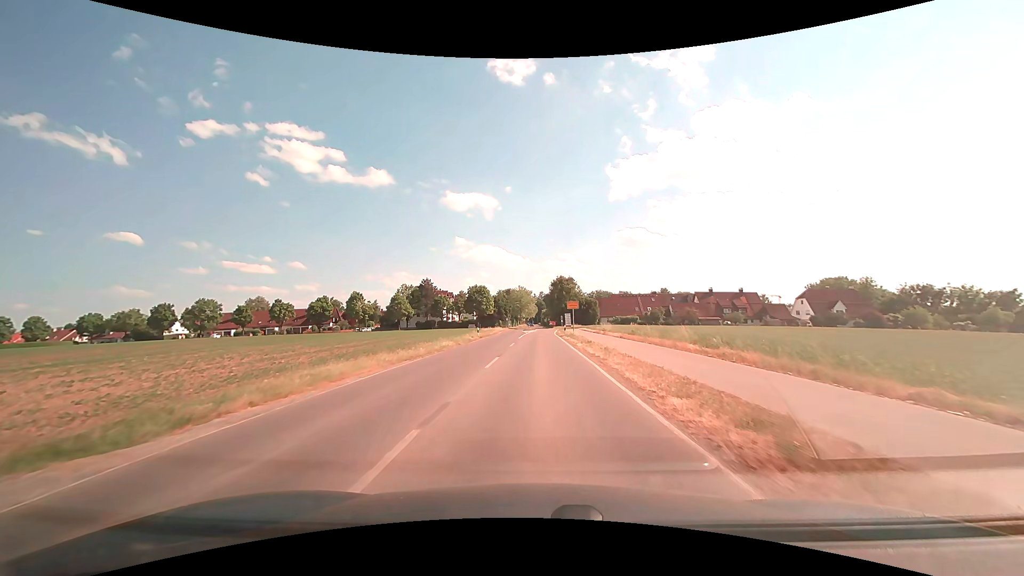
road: secondary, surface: asphalt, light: Day
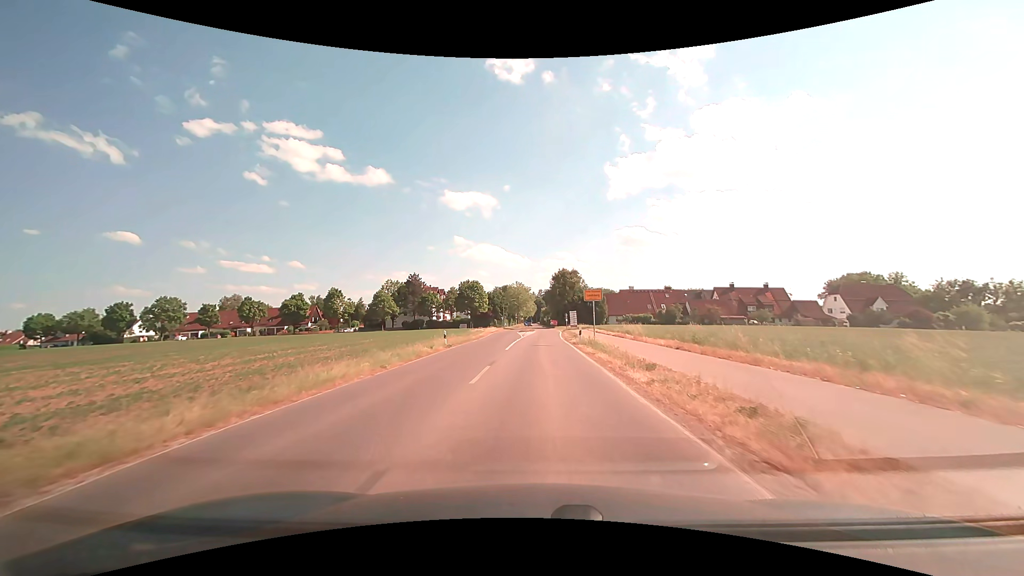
(0.0, +15.6) m; 0°
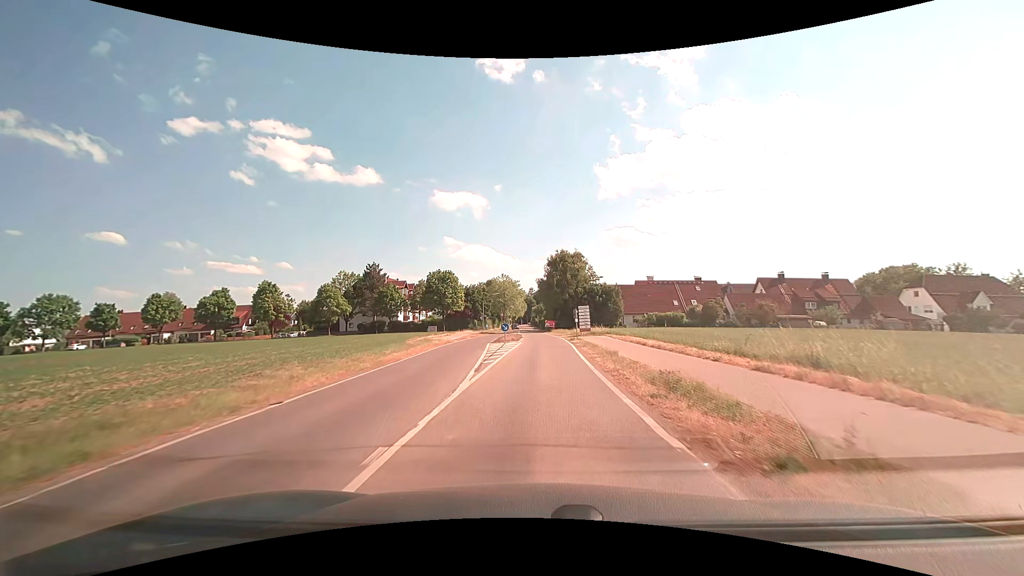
(+0.2, +29.7) m; +1°
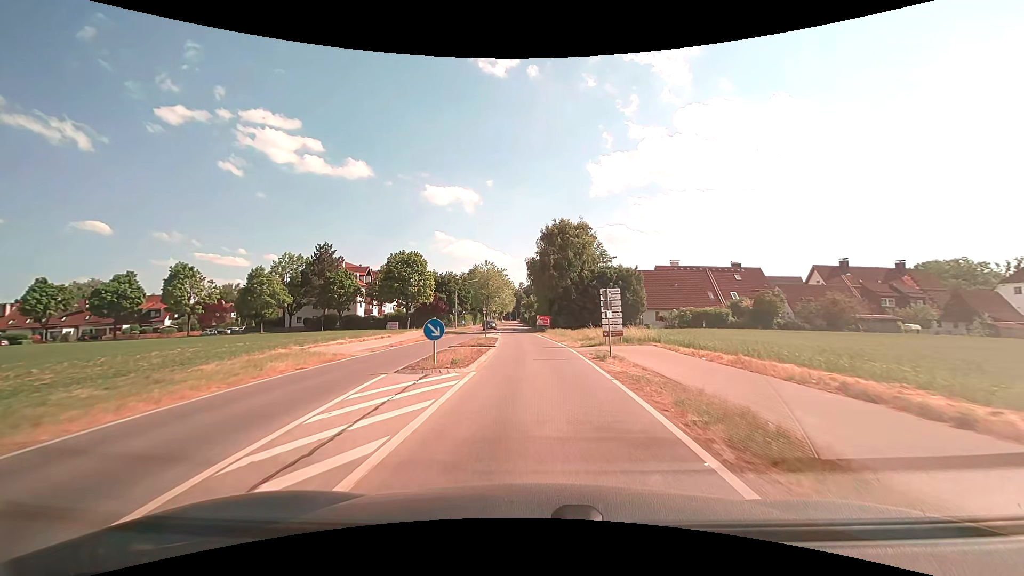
(+0.2, +22.5) m; +1°
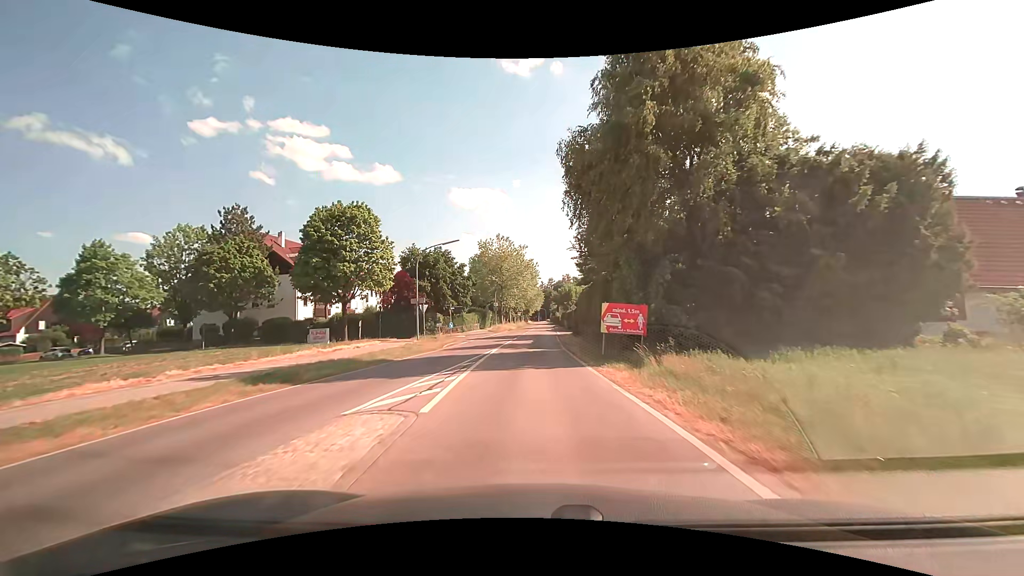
(-0.9, +38.2) m; -4°
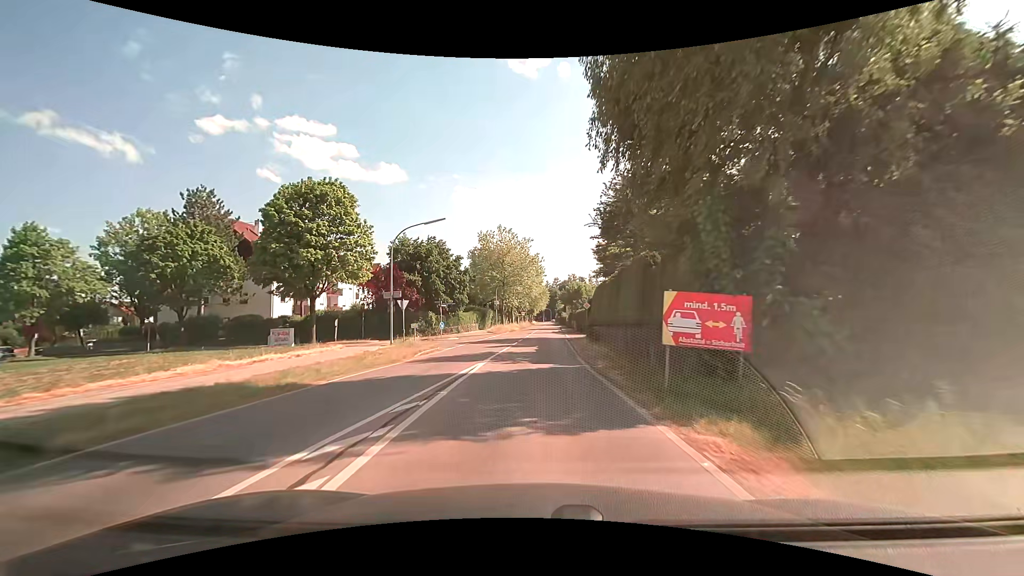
(0.0, +7.7) m; 0°
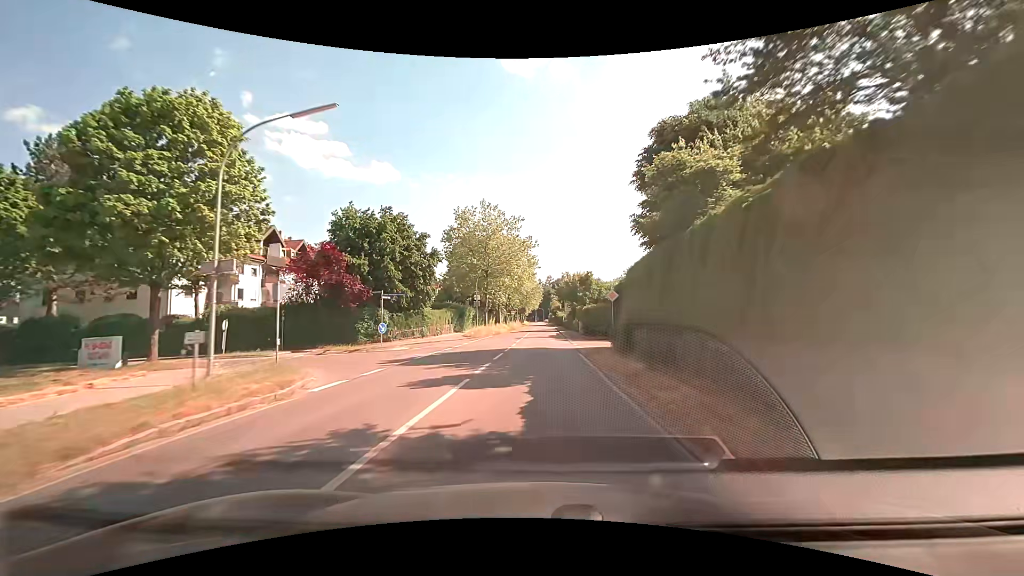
(0.0, +15.4) m; +1°
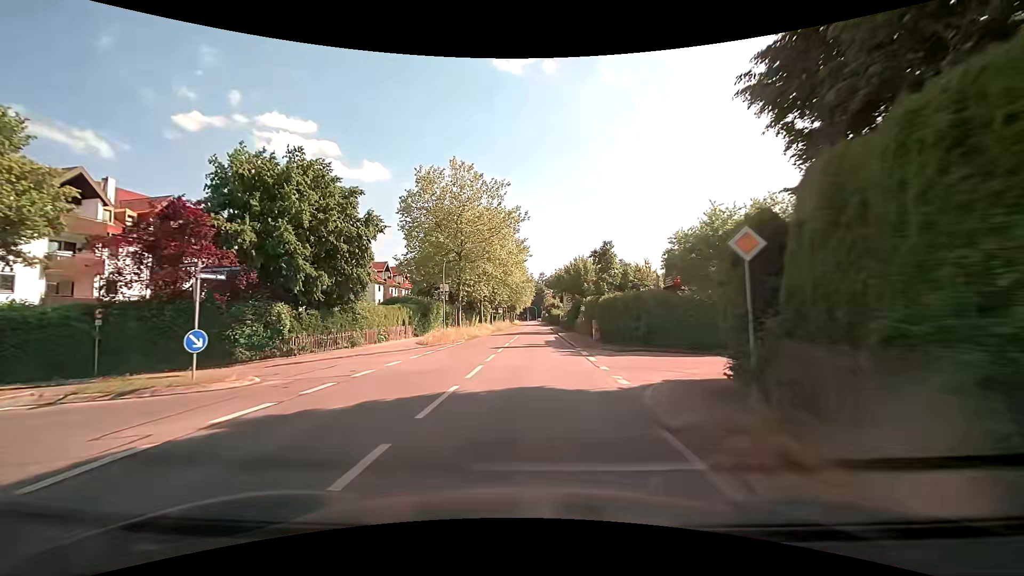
(+0.1, +15.1) m; +1°
(0, +10) (0, +20) (0, +30) (0, +40) (0, +50) (0, +60) (0, +70) (0, +80) (0, +90) (0, +100) m
